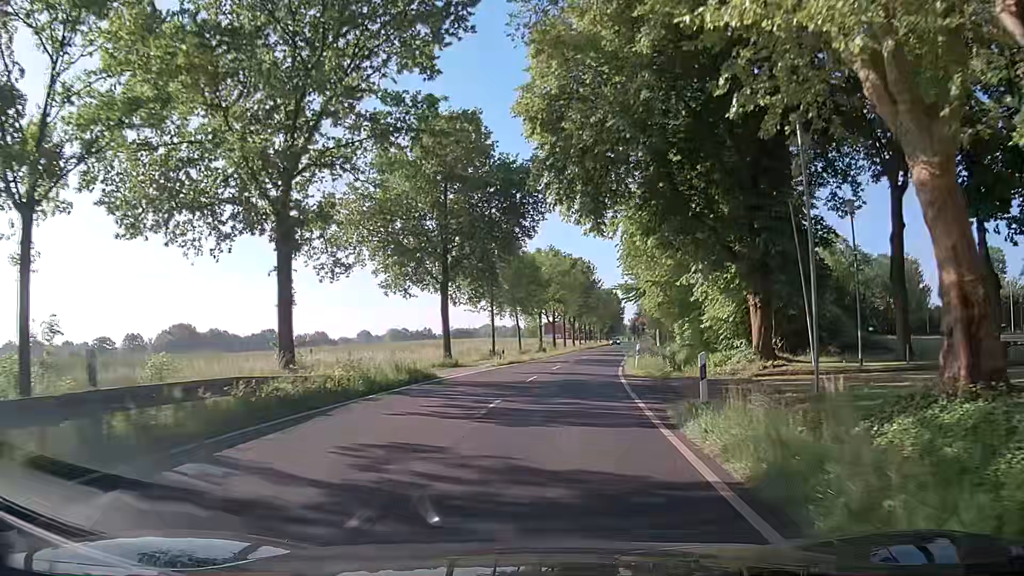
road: secondary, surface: asphalt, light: Day
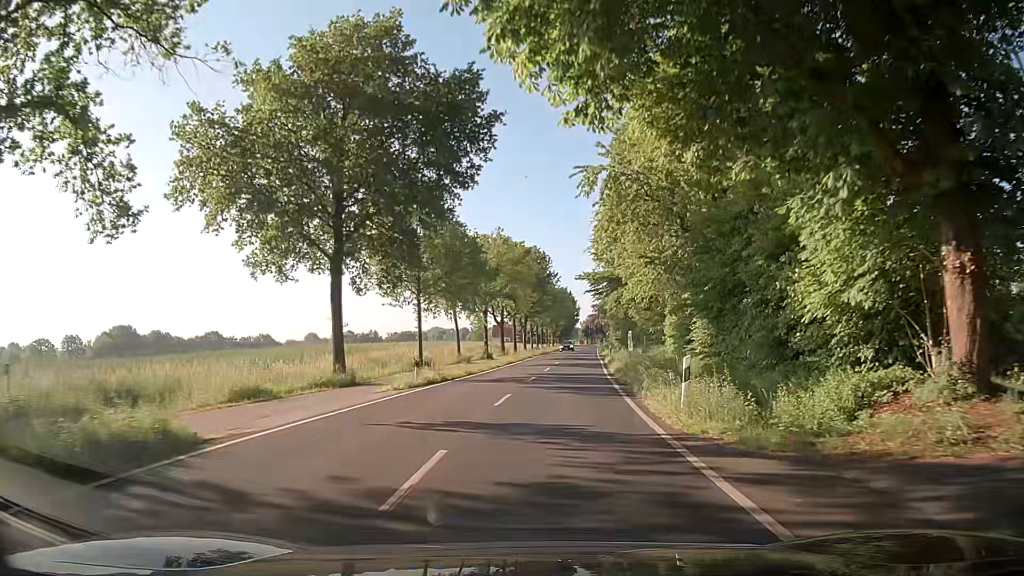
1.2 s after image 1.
(+0.4, +15.1) m; +4°
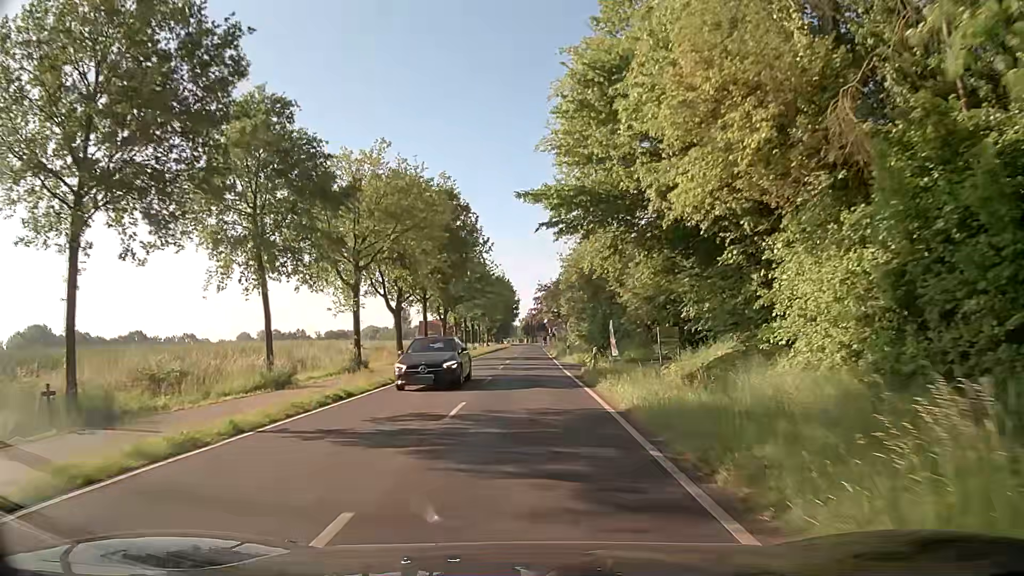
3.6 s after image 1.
(+1.8, +30.2) m; +5°
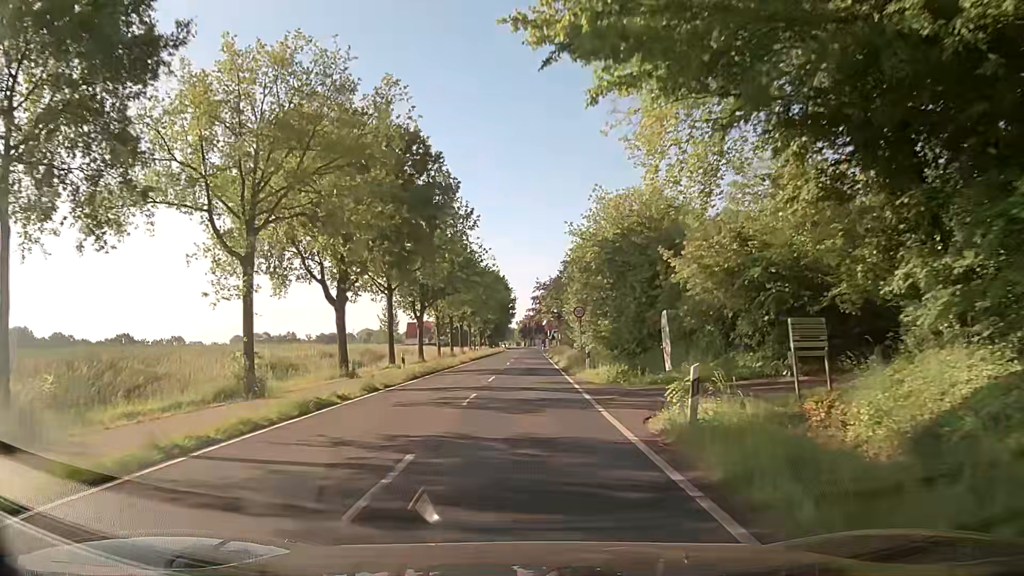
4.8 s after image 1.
(+0.1, +15.2) m; +1°
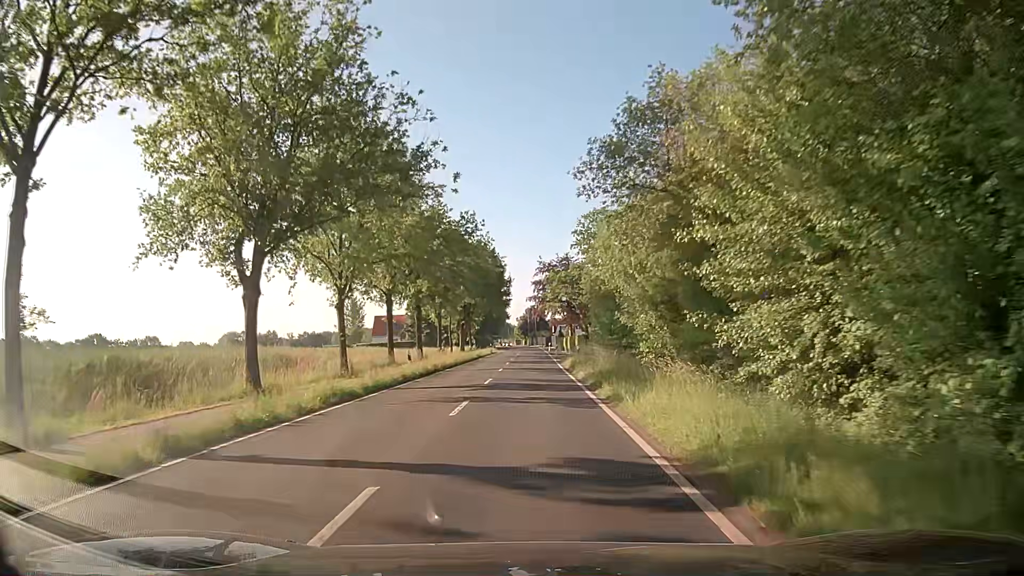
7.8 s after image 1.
(+0.1, +38.0) m; 0°
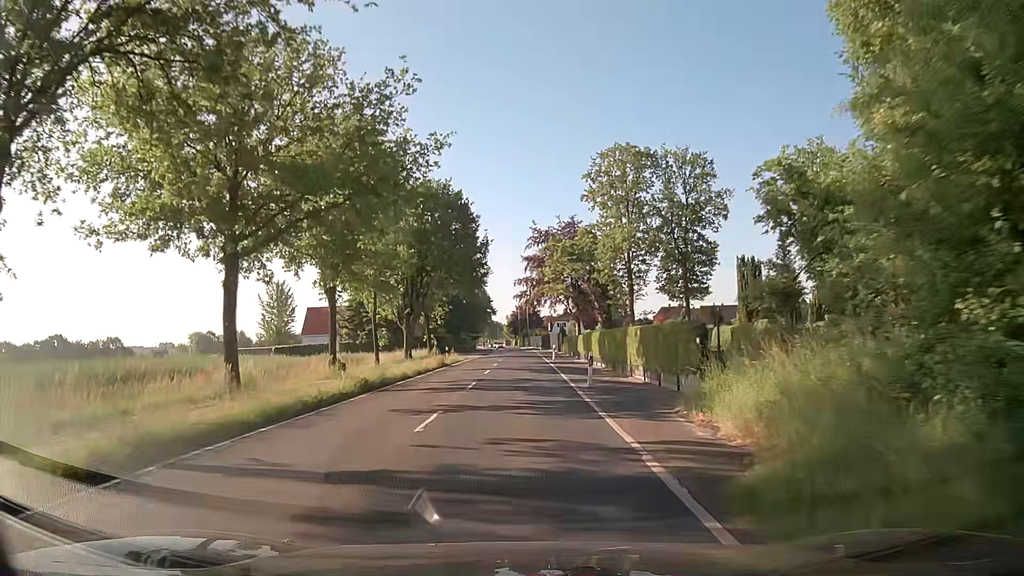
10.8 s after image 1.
(0.0, +38.1) m; 0°
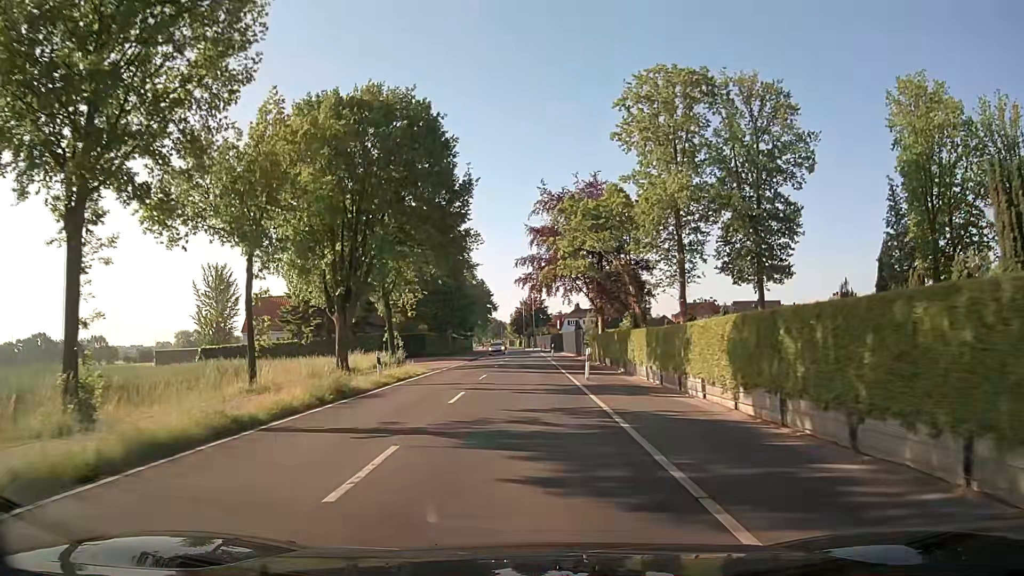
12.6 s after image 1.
(-0.1, +22.9) m; 0°
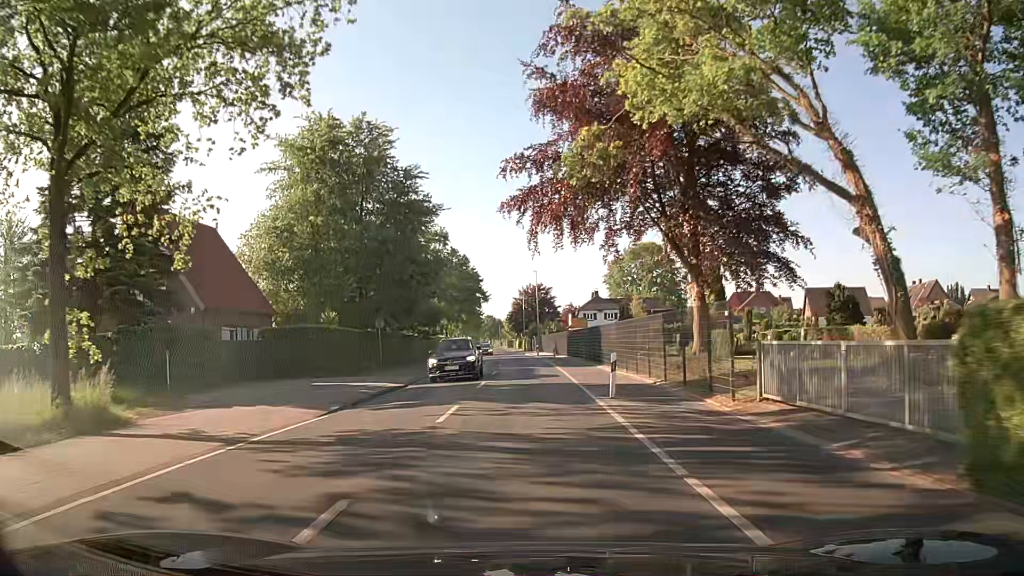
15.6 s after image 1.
(-0.1, +38.0) m; 0°
(0, +10) (0, +20) (0, +30) (0, +40) (-1, +50) (-1, +60) (-2, +70) (-2, +80) (-3, +90) (-4, +100) m
